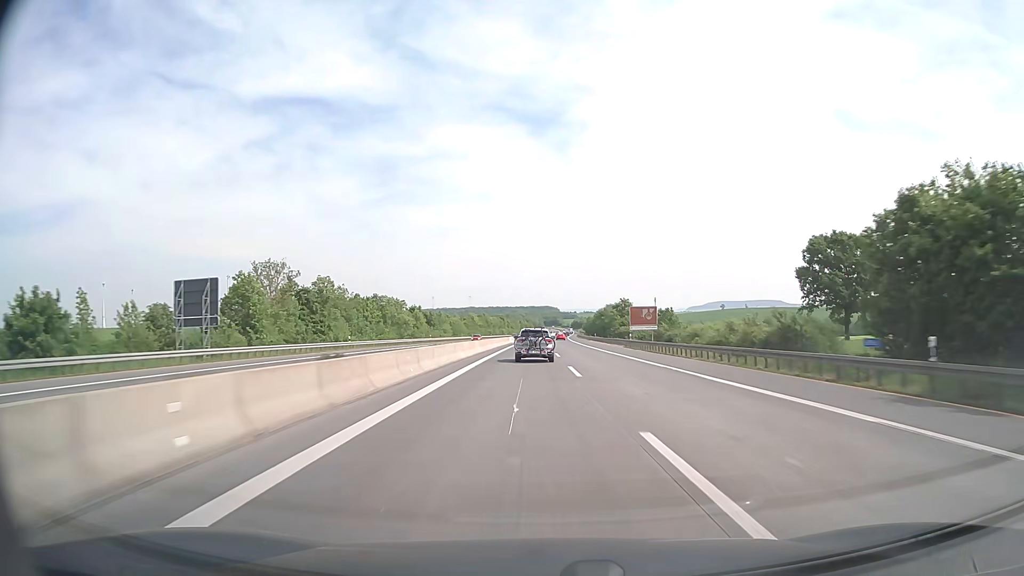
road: motorway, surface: asphalt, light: Day
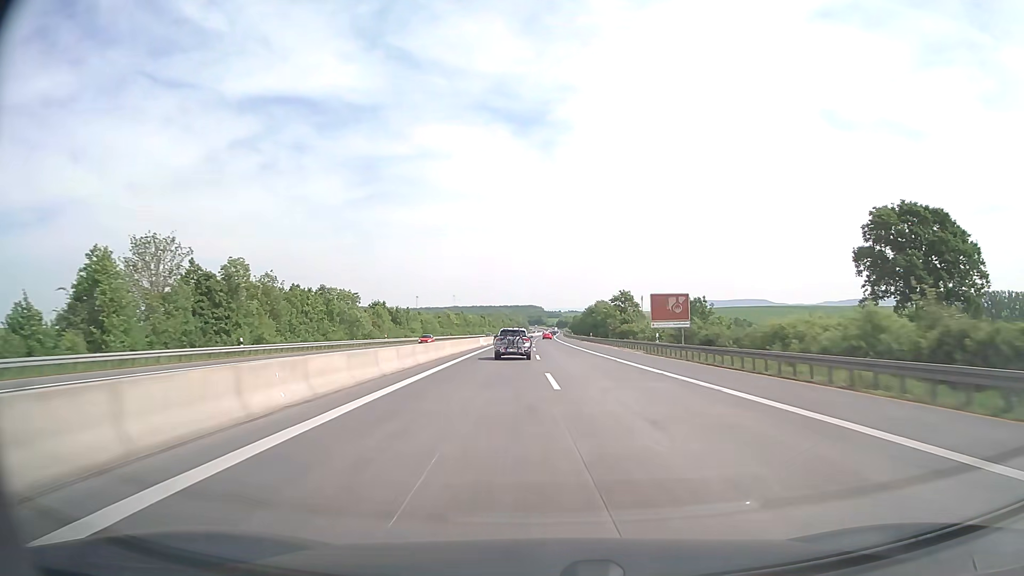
(+0.3, +22.8) m; +1°
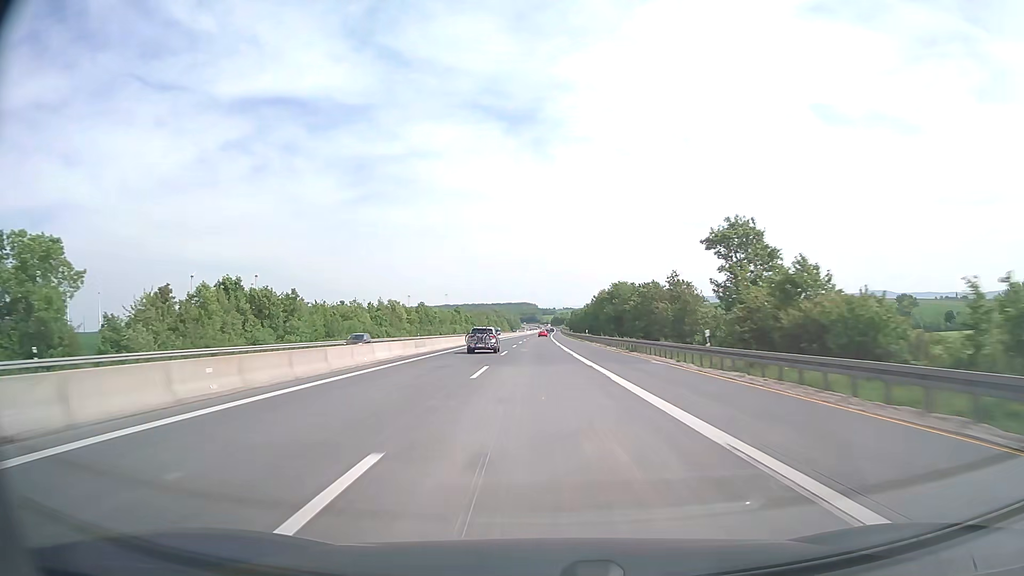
(+1.1, +68.2) m; +1°
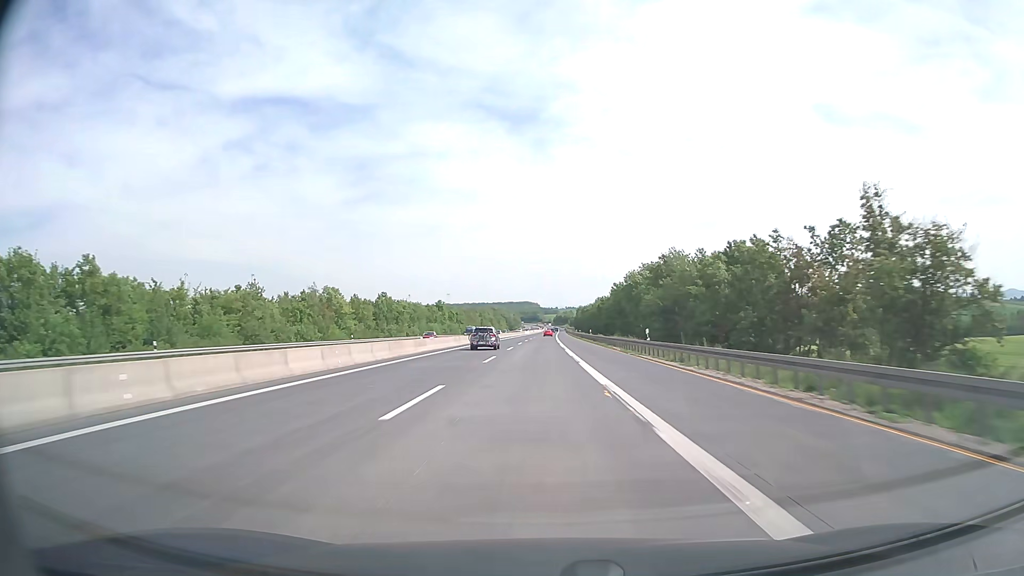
(-0.1, +44.6) m; 0°
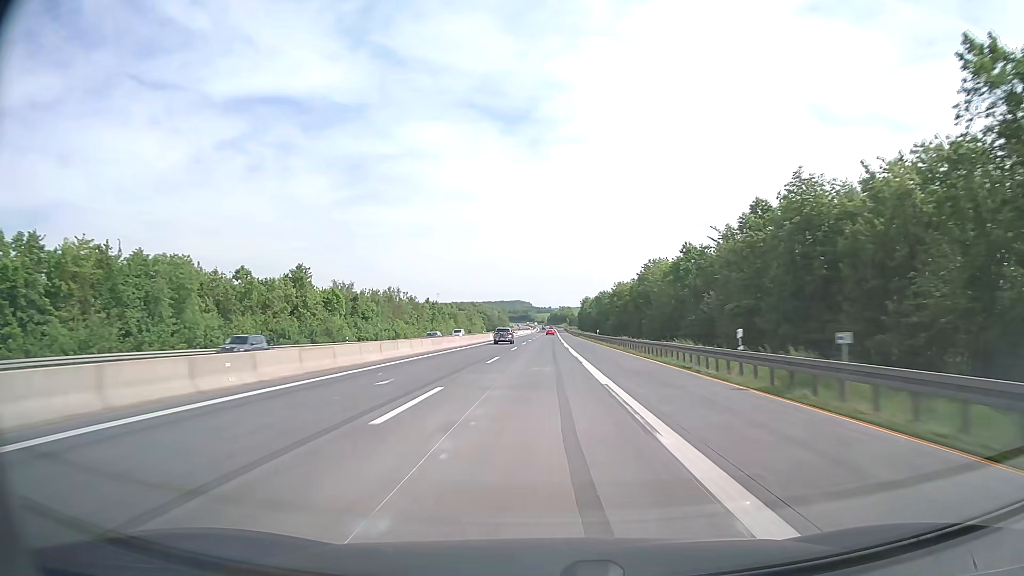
(+0.4, +107.0) m; +1°
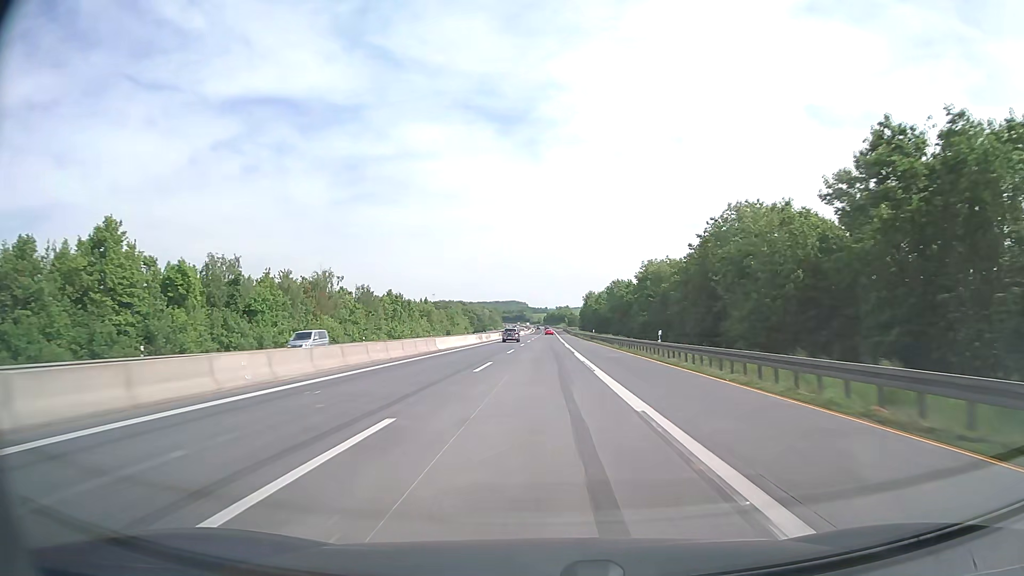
(+0.1, +41.1) m; 0°
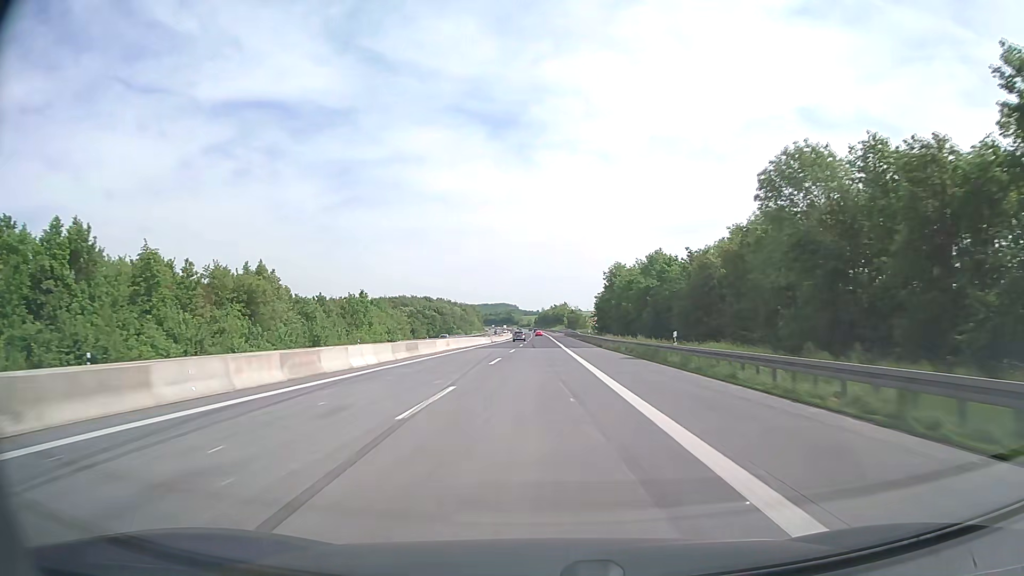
(+0.6, +100.8) m; +1°
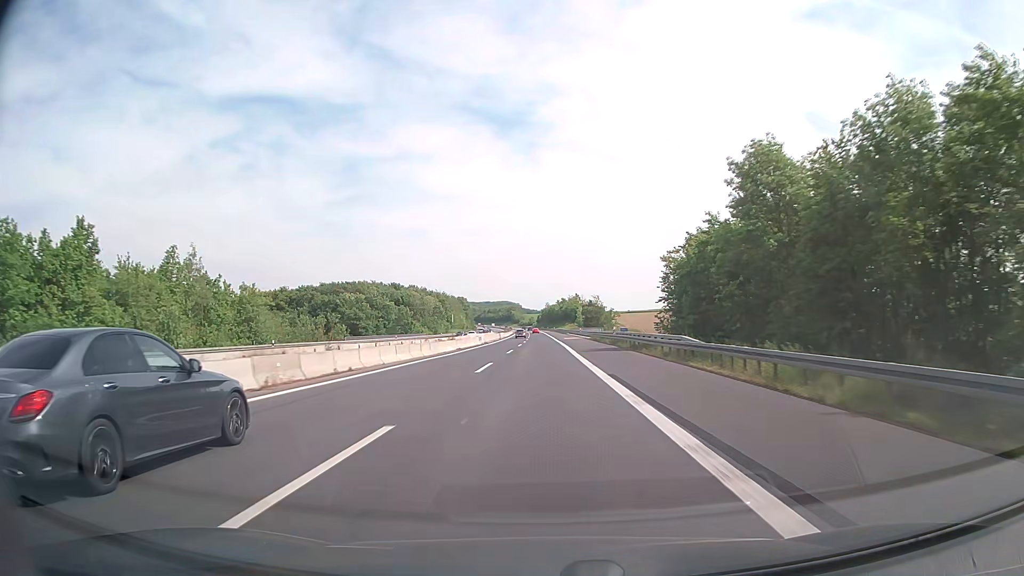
(-0.1, +79.7) m; 0°
(0, +10) (0, +20) (0, +30) (0, +40) (0, +50) (0, +60) (0, +70) (0, +80) (0, +90) (0, +100) m
